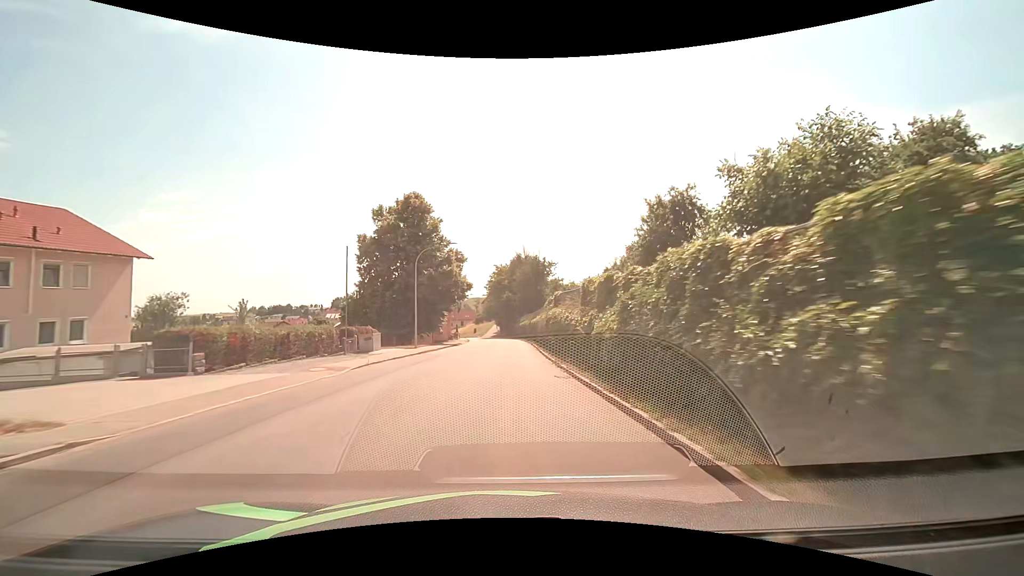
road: tertiary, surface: asphalt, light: Day
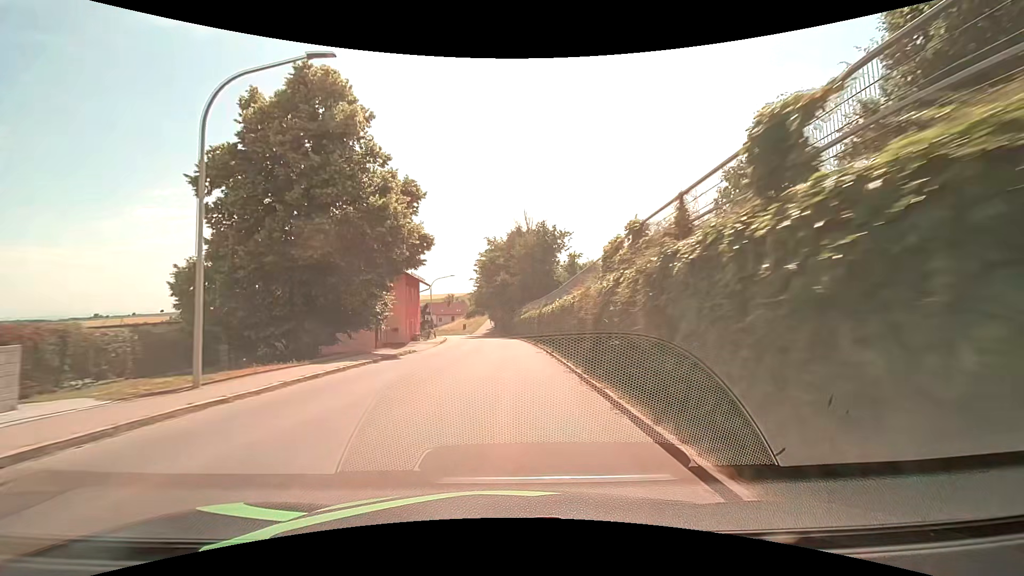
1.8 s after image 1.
(+0.3, +23.8) m; +1°
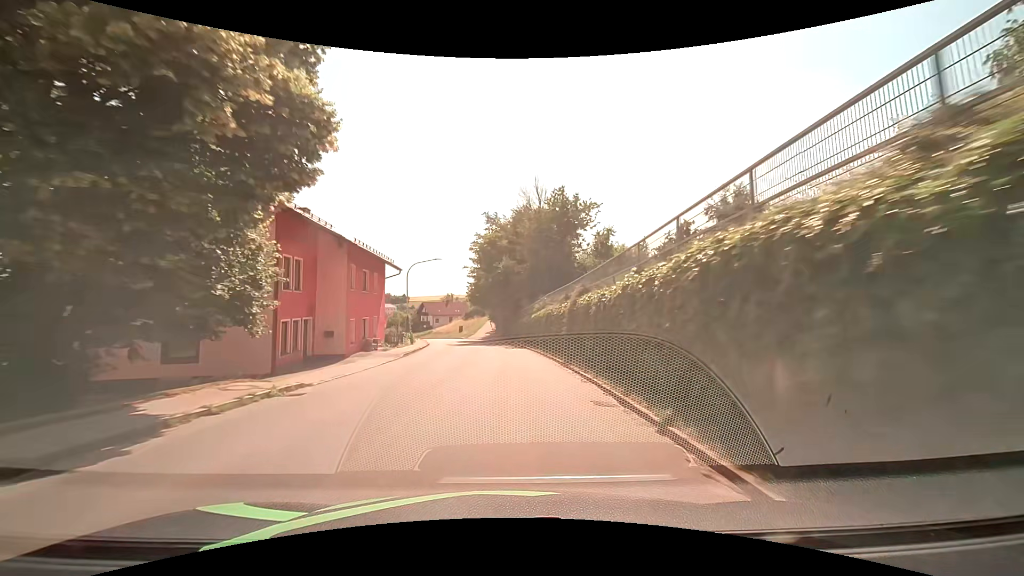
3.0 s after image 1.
(-0.1, +15.6) m; -1°
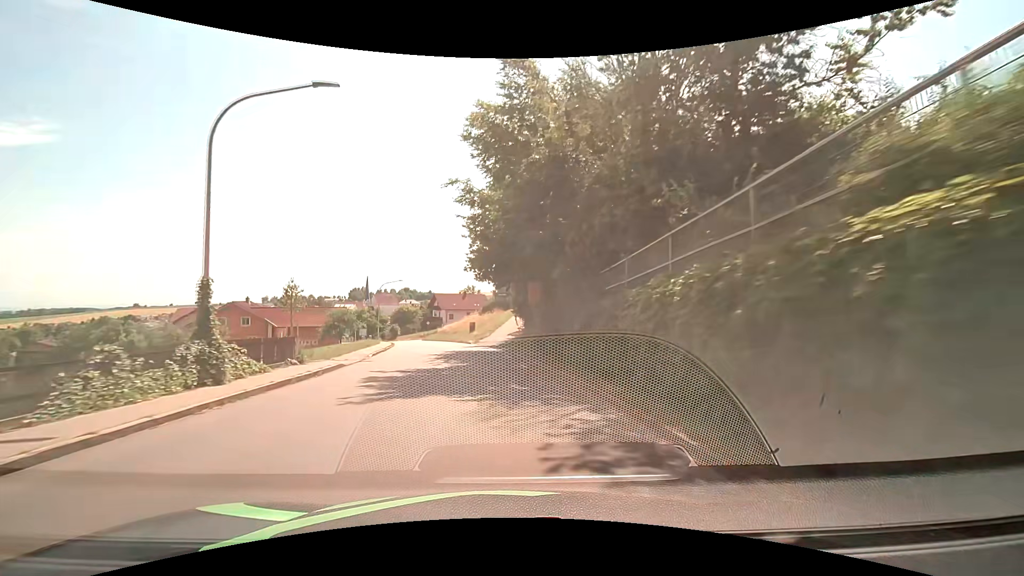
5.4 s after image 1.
(-0.5, +30.7) m; -3°
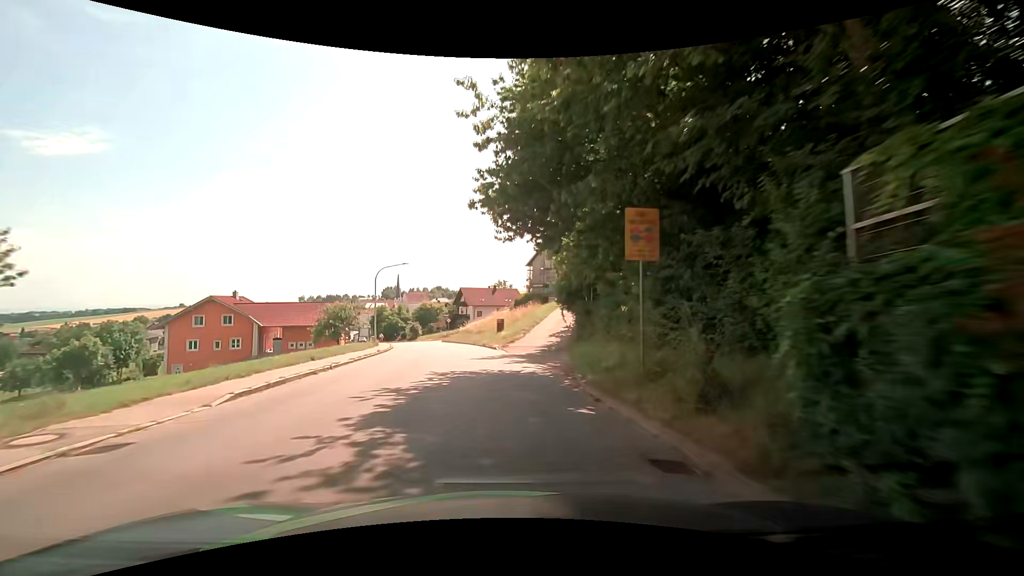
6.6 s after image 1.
(-0.5, +15.2) m; -4°
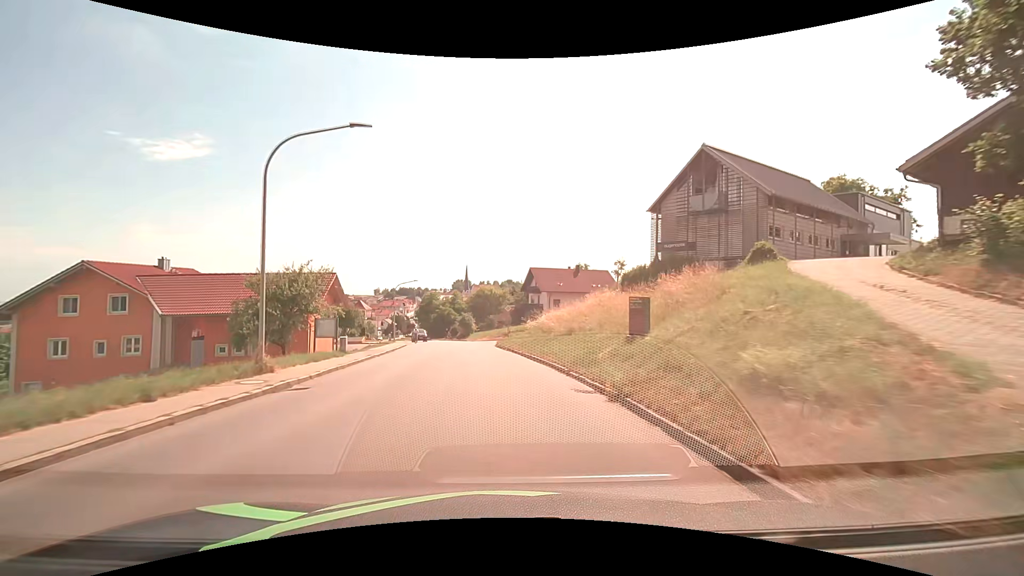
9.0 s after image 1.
(-2.2, +30.5) m; -8°
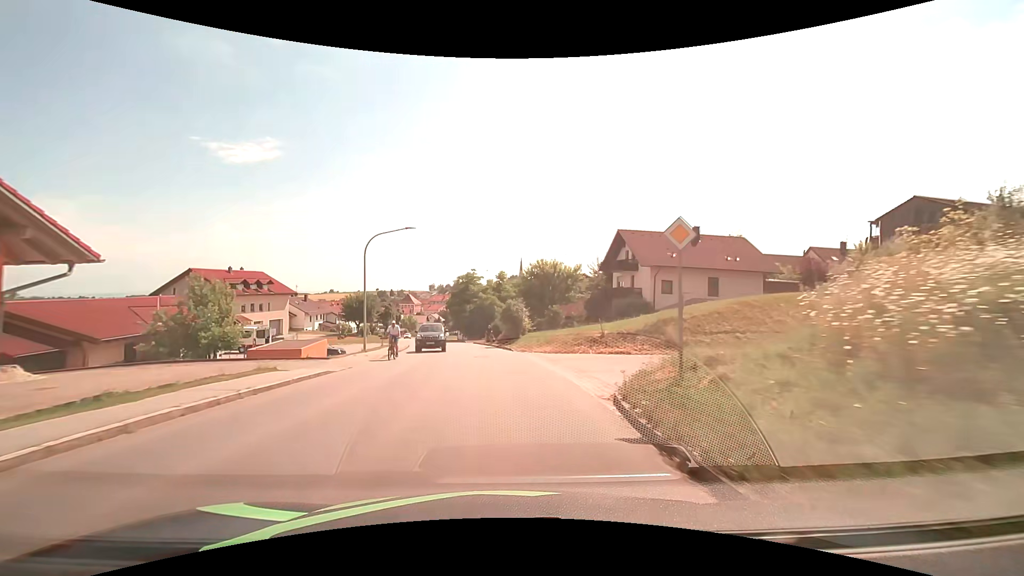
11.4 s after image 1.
(-1.8, +30.6) m; -7°
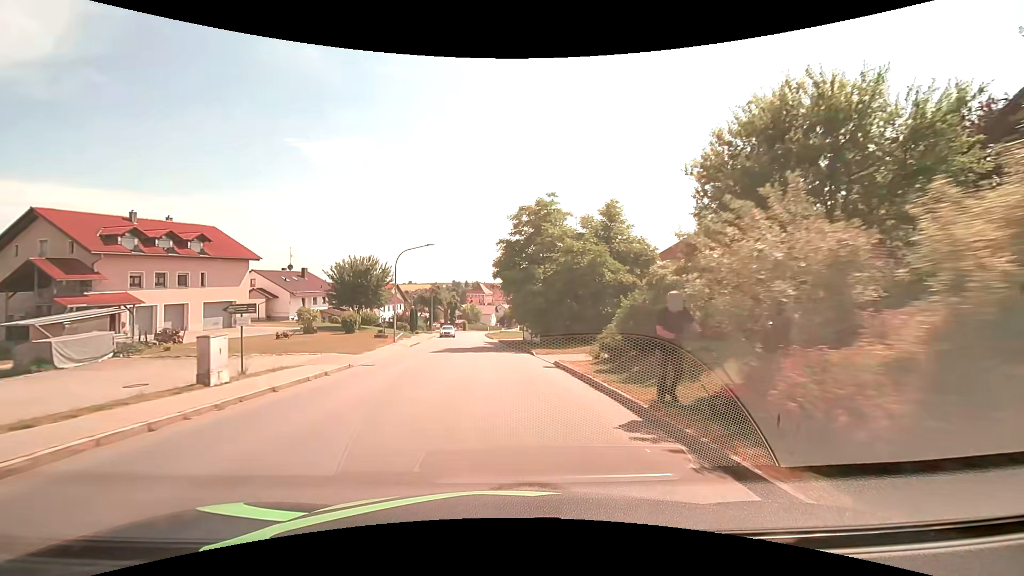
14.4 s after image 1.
(-2.4, +38.3) m; -9°
(0, +10) (-1, +20) (-1, +30) (-2, +40) (-3, +50) (-4, +60) (-5, +70) (-6, +80) (-6, +90) (-6, +100) m
